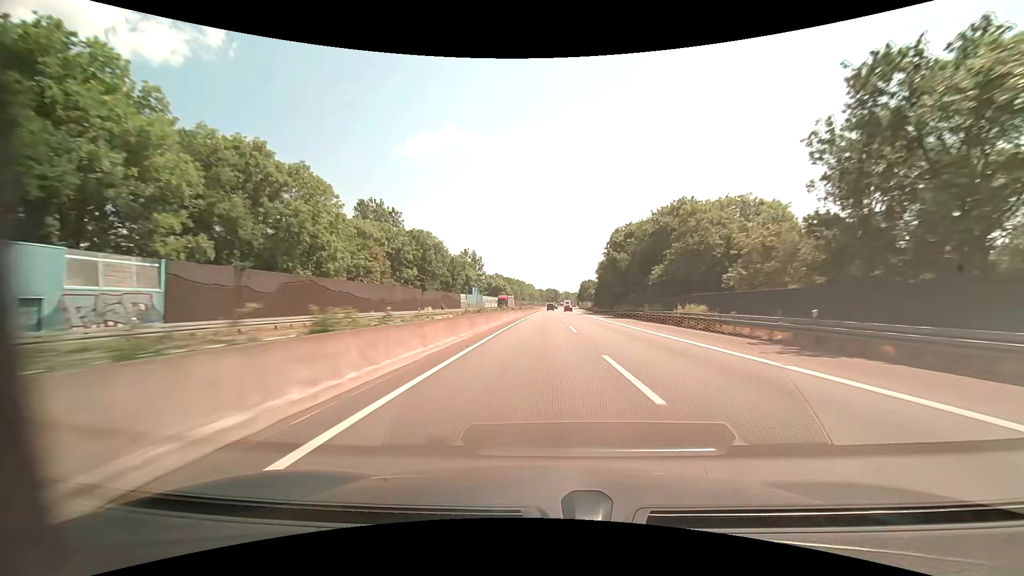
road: motorway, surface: asphalt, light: Day
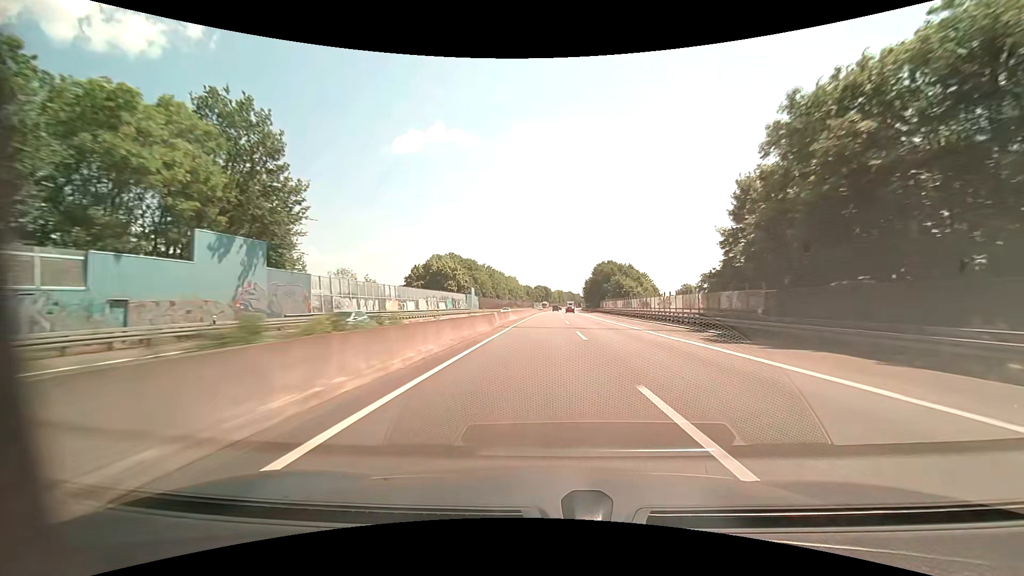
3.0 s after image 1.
(+1.0, +94.9) m; +1°
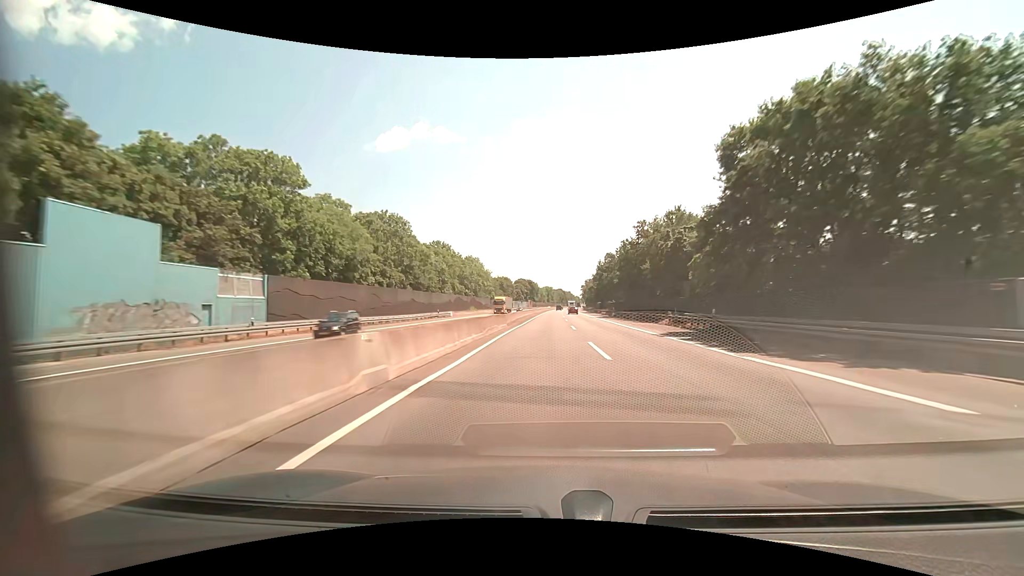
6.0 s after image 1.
(+1.3, +96.7) m; +1°
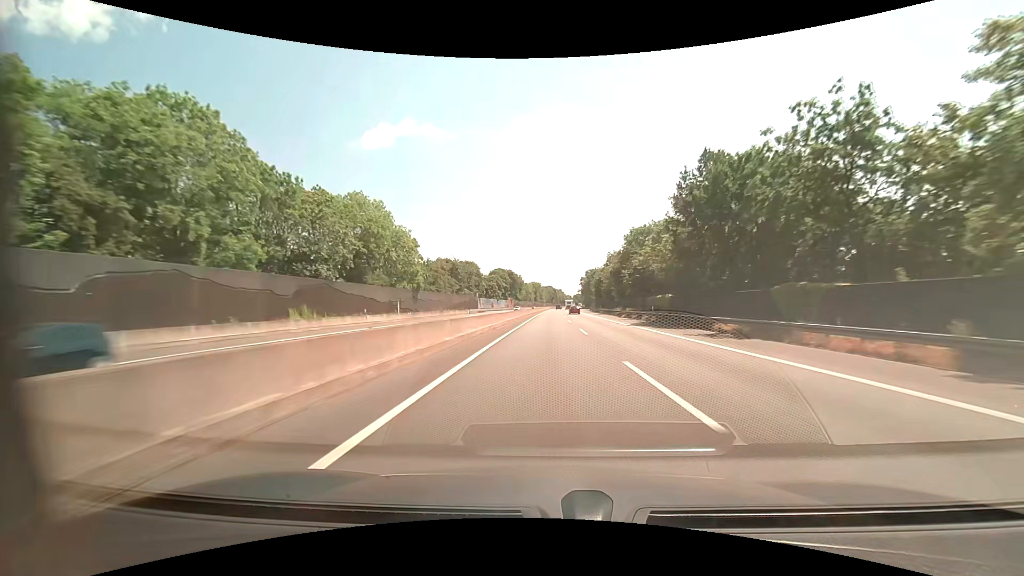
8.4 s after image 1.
(+1.2, +79.0) m; +2°
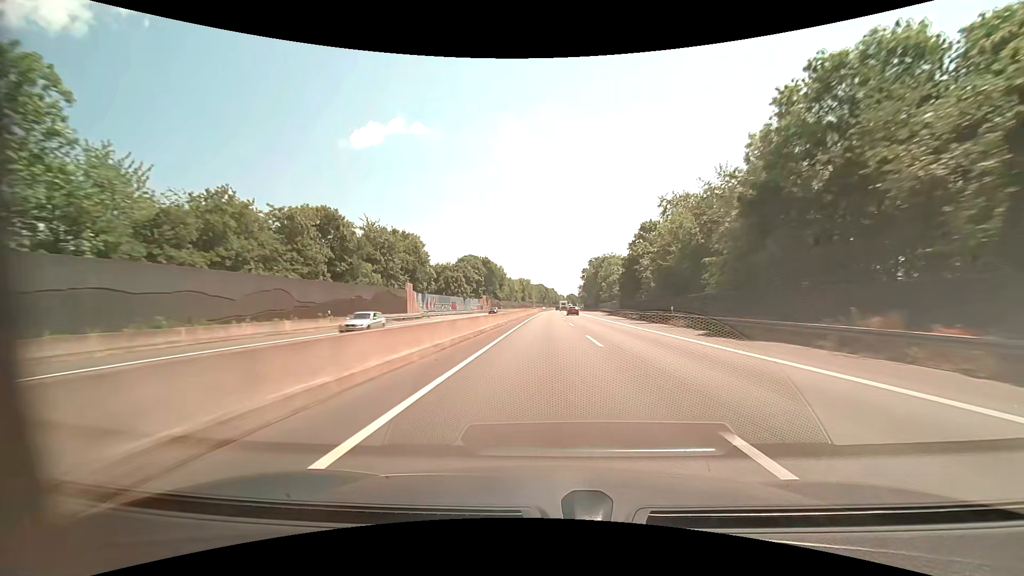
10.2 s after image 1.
(+0.4, +60.4) m; +1°
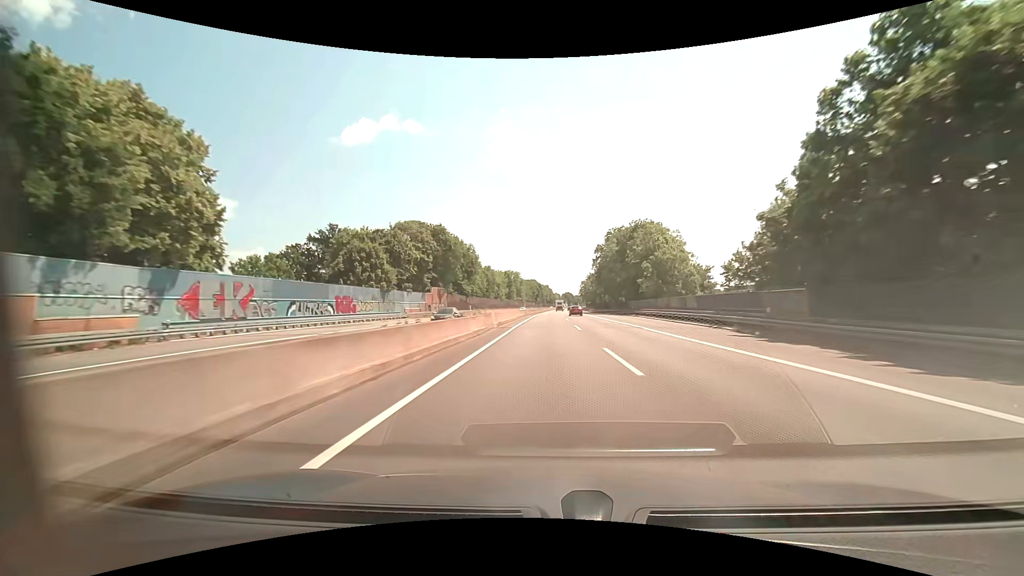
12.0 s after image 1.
(+0.5, +60.9) m; +1°
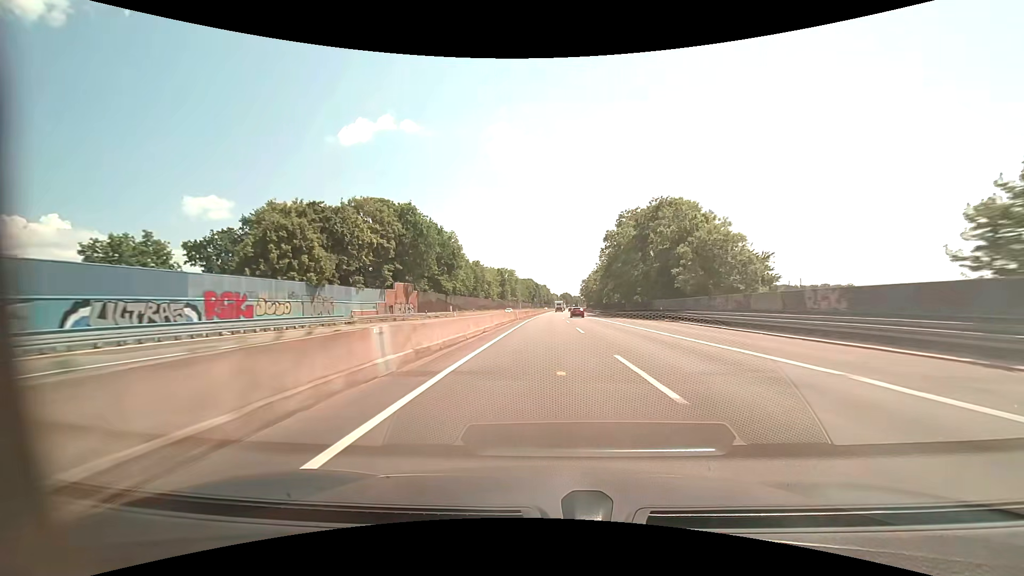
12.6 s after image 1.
(+0.1, +20.4) m; 0°
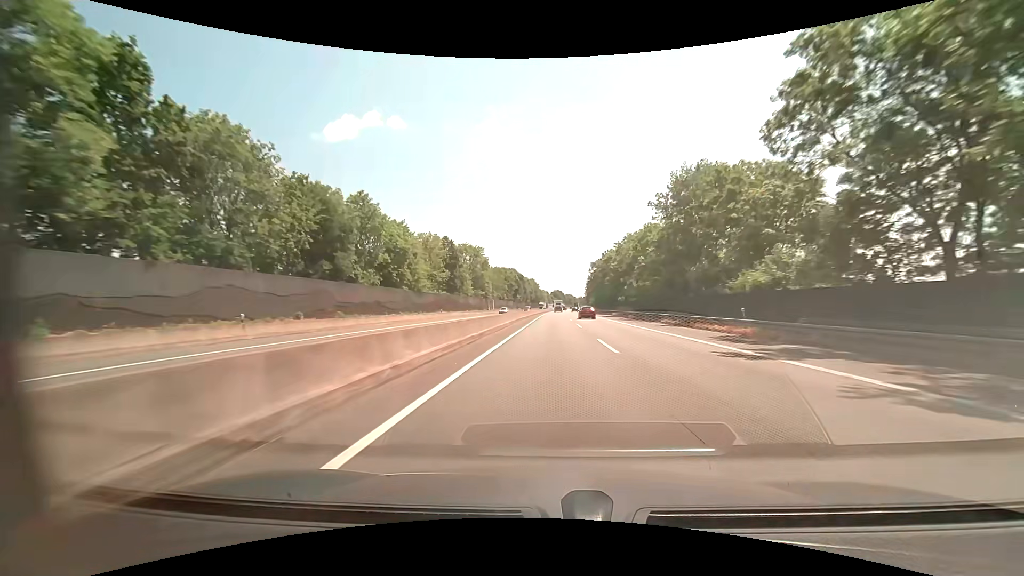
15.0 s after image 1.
(+1.0, +81.8) m; +1°
(0, +10) (0, +20) (0, +30) (0, +40) (+1, +50) (+1, +60) (+1, +70) (+2, +80) (+2, +90) (+2, +100) m
